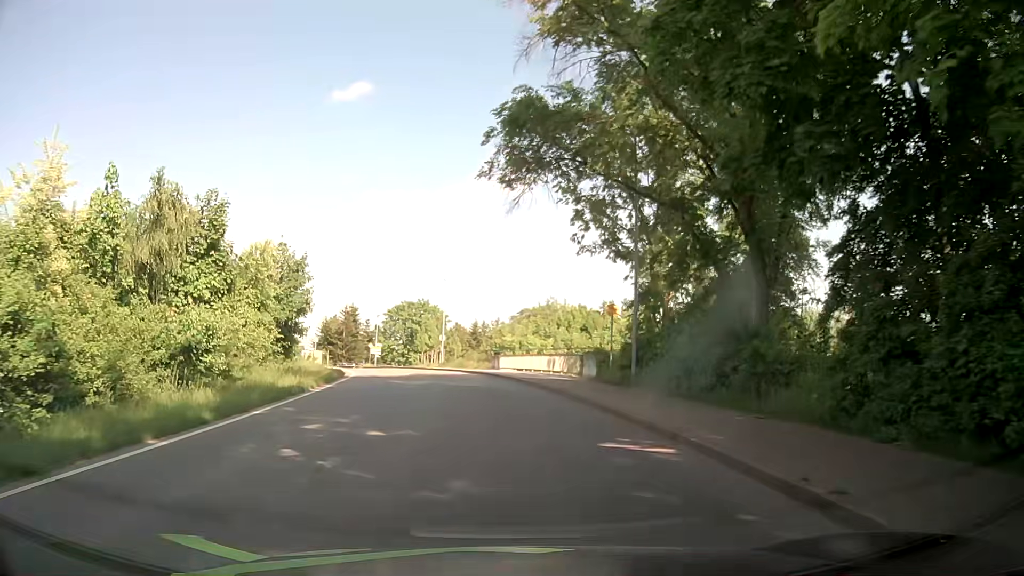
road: tertiary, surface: asphalt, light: Day
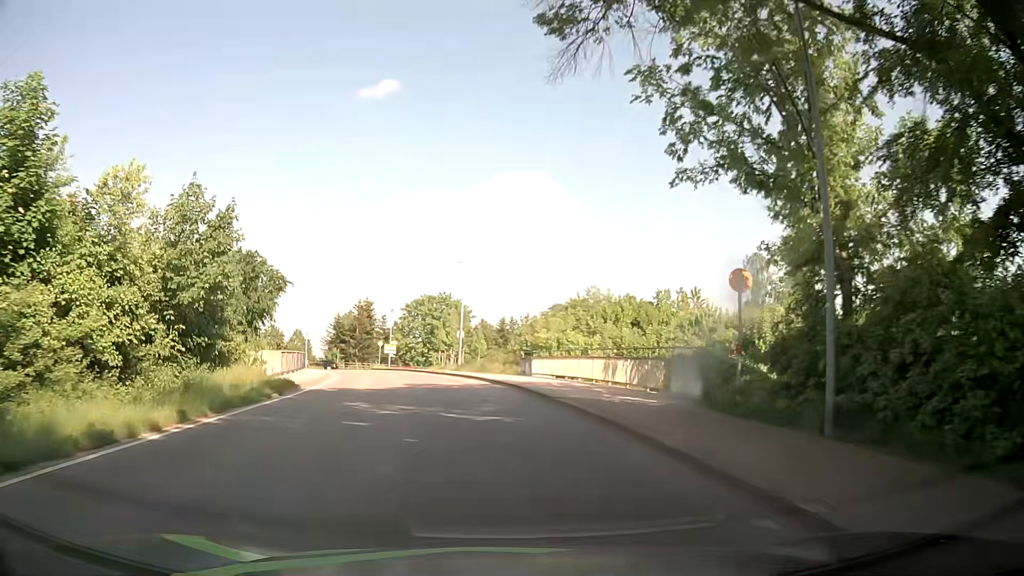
(-0.4, +11.6) m; -4°
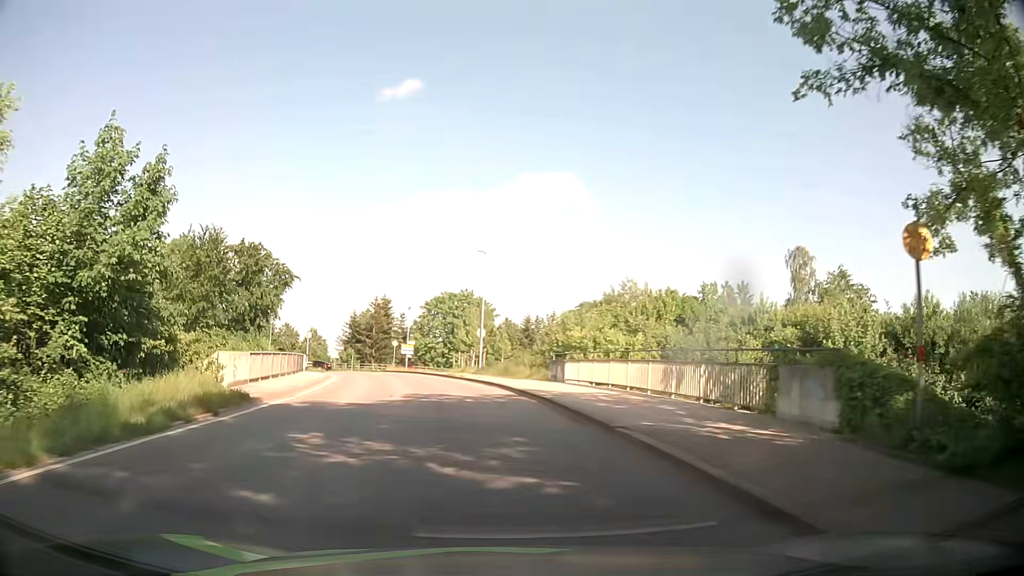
(0.0, +5.9) m; -2°
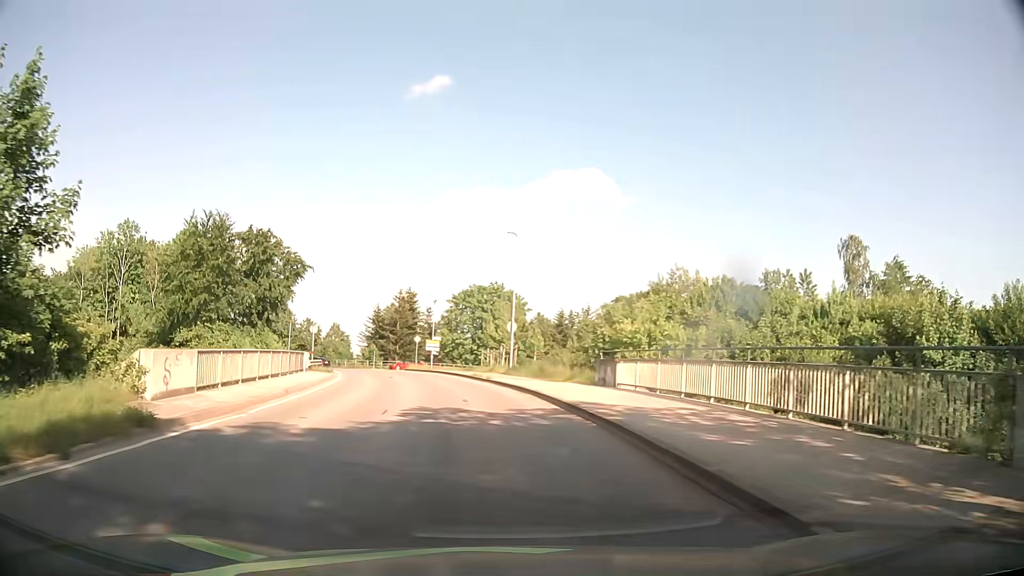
(-0.1, +6.0) m; -2°
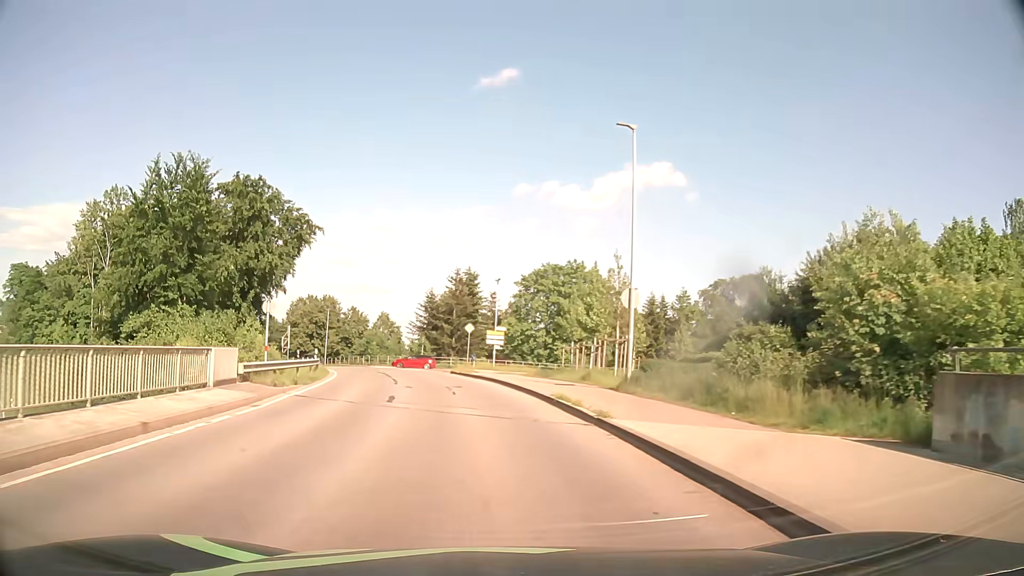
(-1.1, +18.5) m; -6°
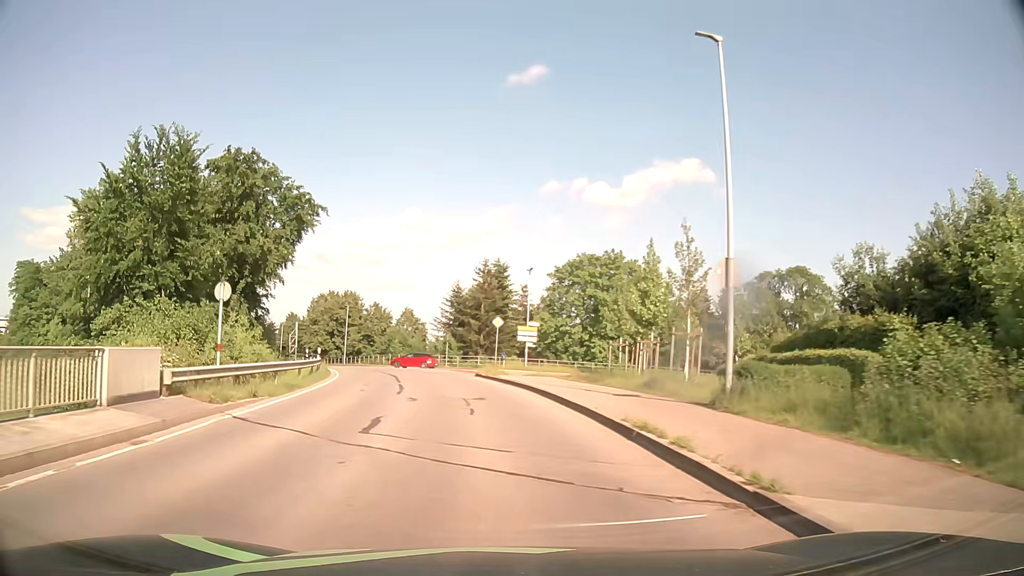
(-0.2, +6.4) m; -3°
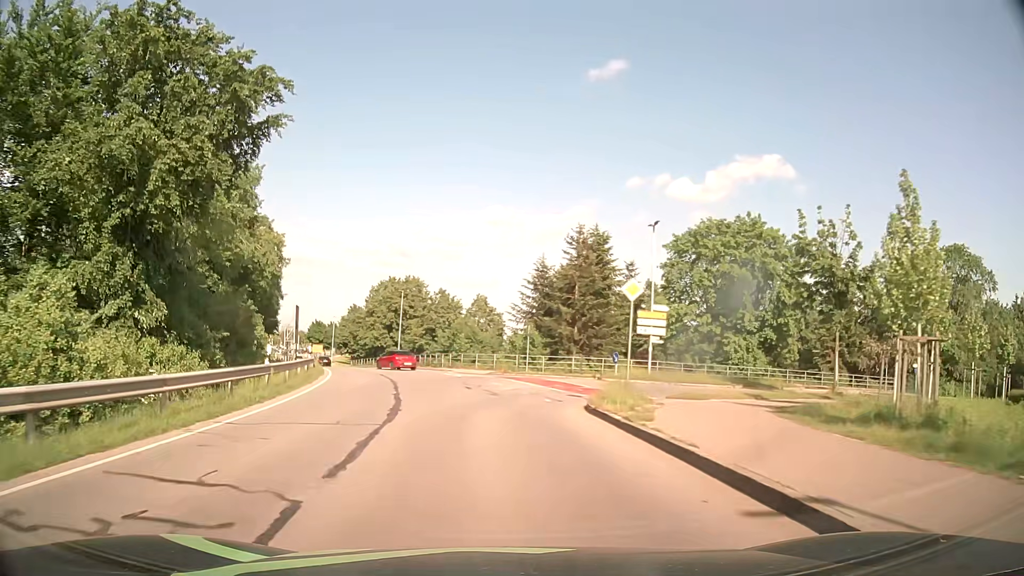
(-1.2, +19.3) m; -7°
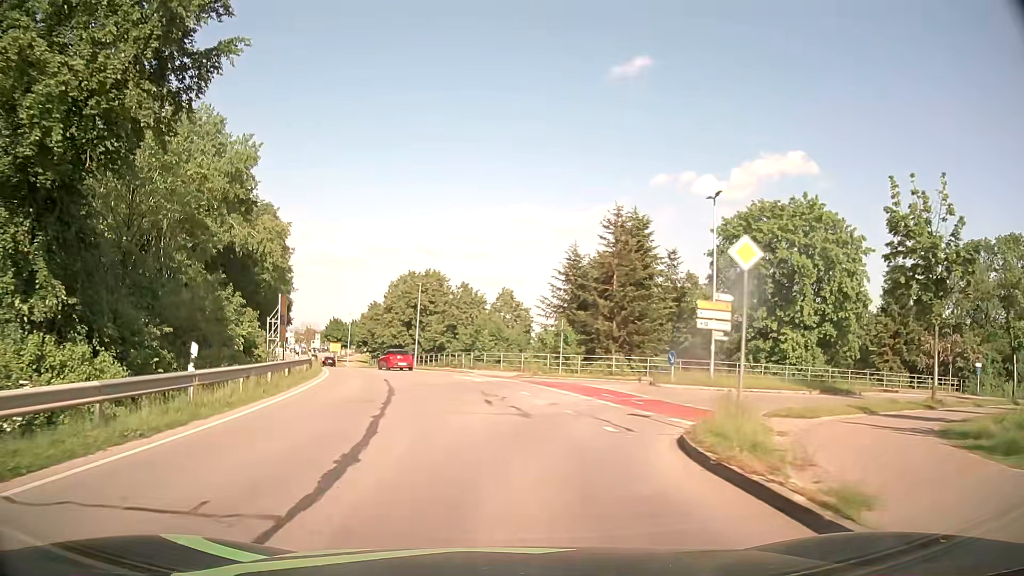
(-0.1, +6.5) m; -2°
(0, +10) (-2, +20) (-3, +30) (-6, +39) (-9, +49) (-12, +58) (-15, +68) (-19, +77) (-23, +87) (-26, +96) m
